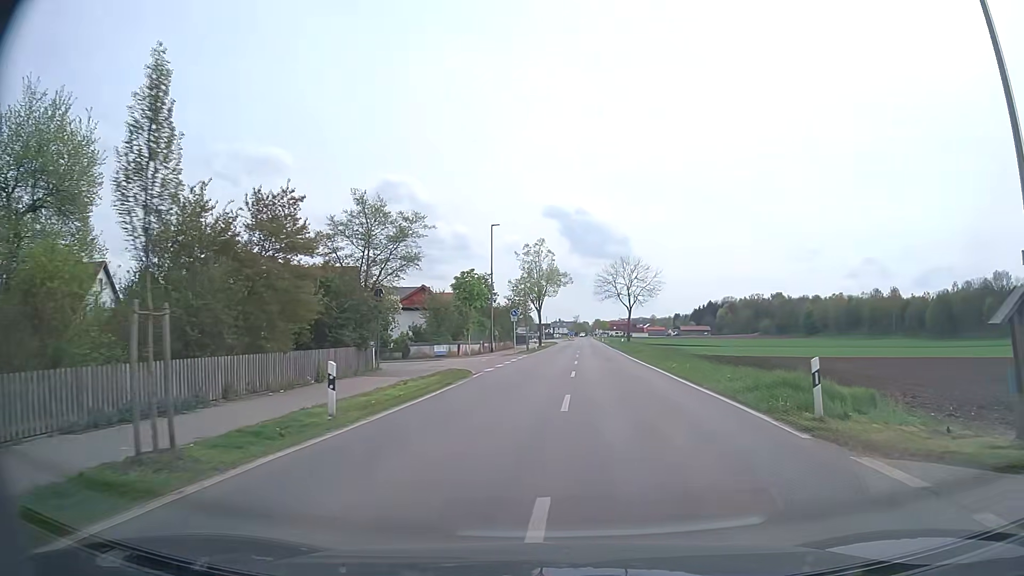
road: tertiary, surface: asphalt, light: Day
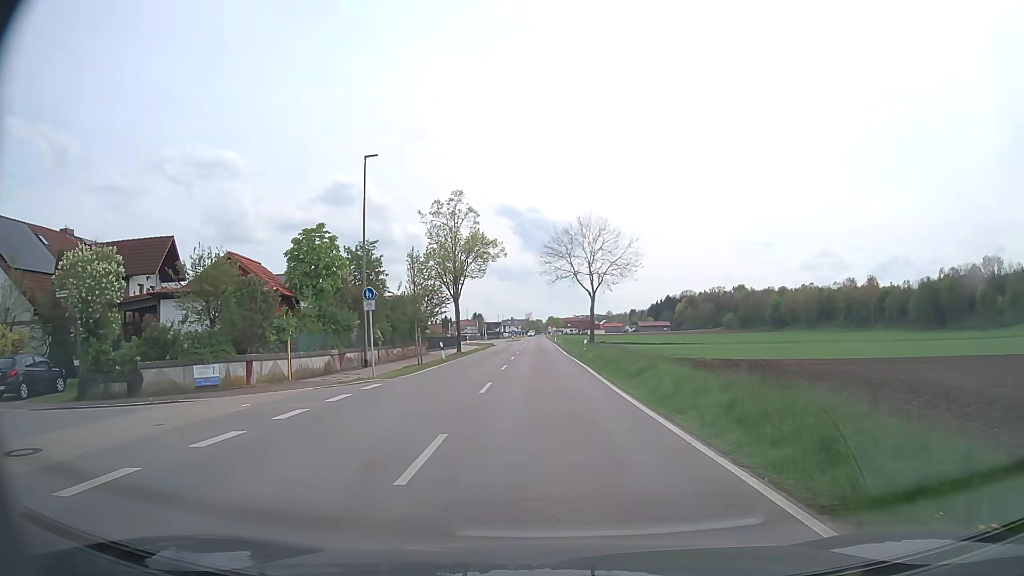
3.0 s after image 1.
(+2.2, +23.1) m; +4°
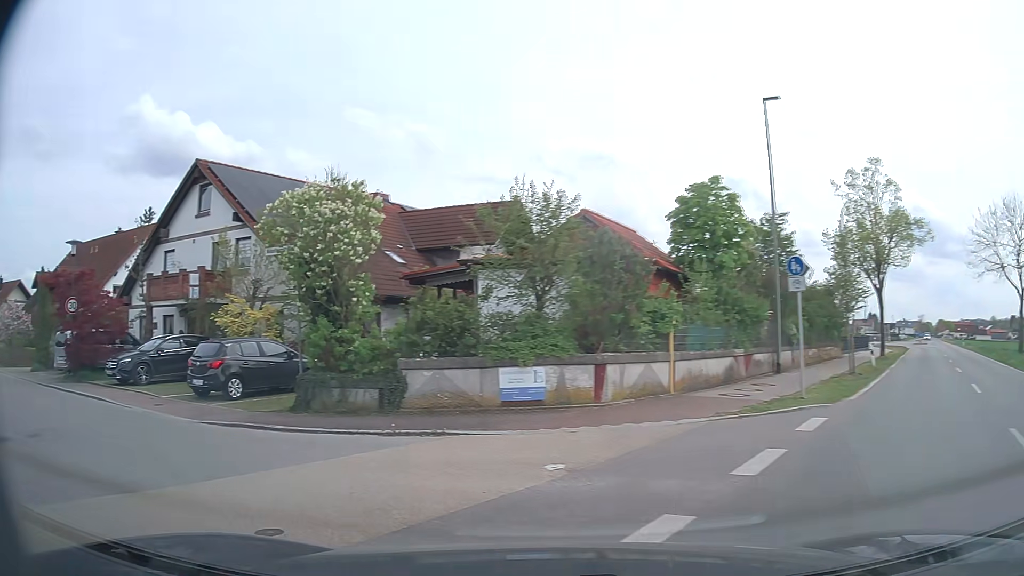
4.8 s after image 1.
(-1.7, +8.0) m; -34°
